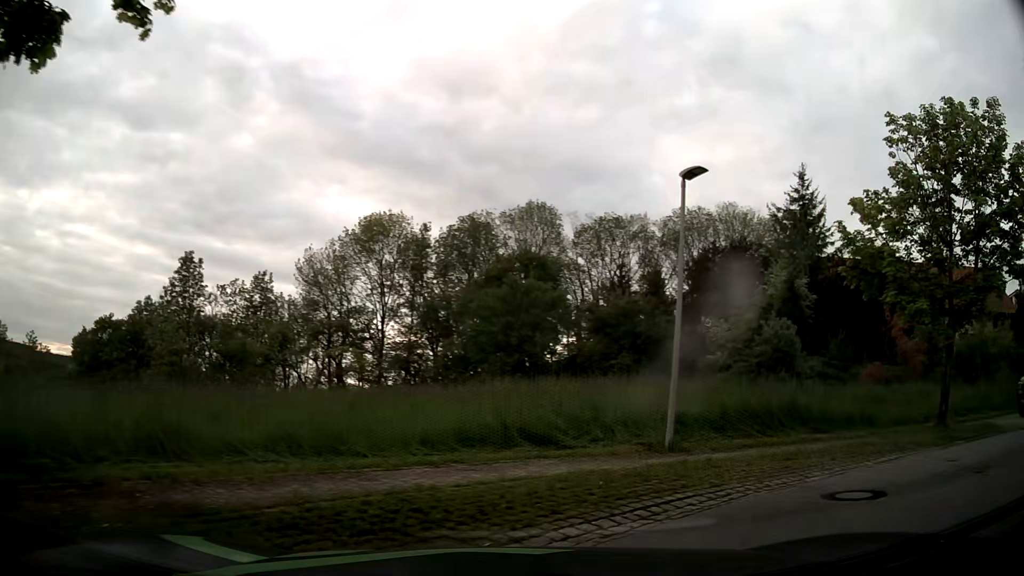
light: Day
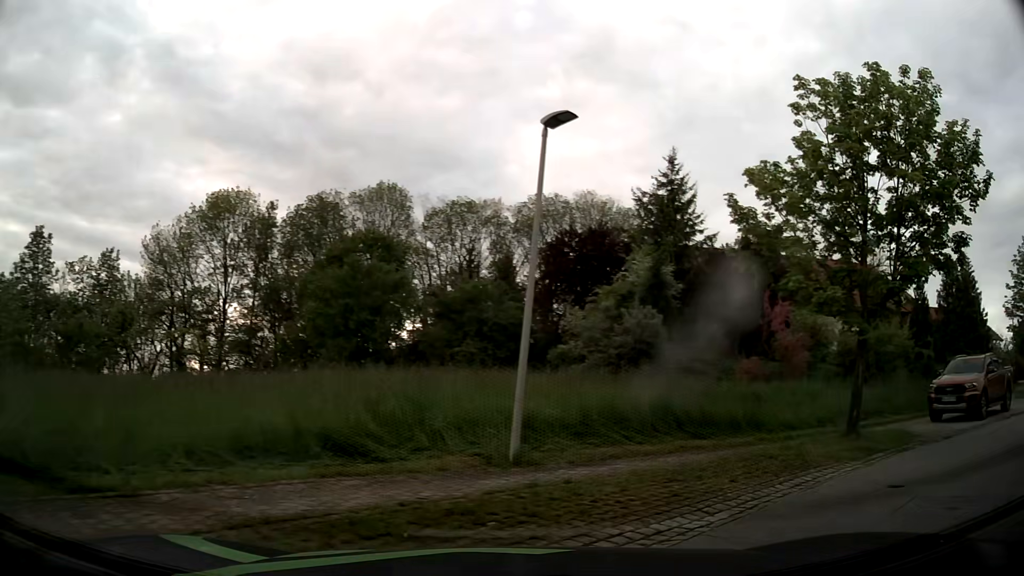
(+0.3, +2.6) m; +13°
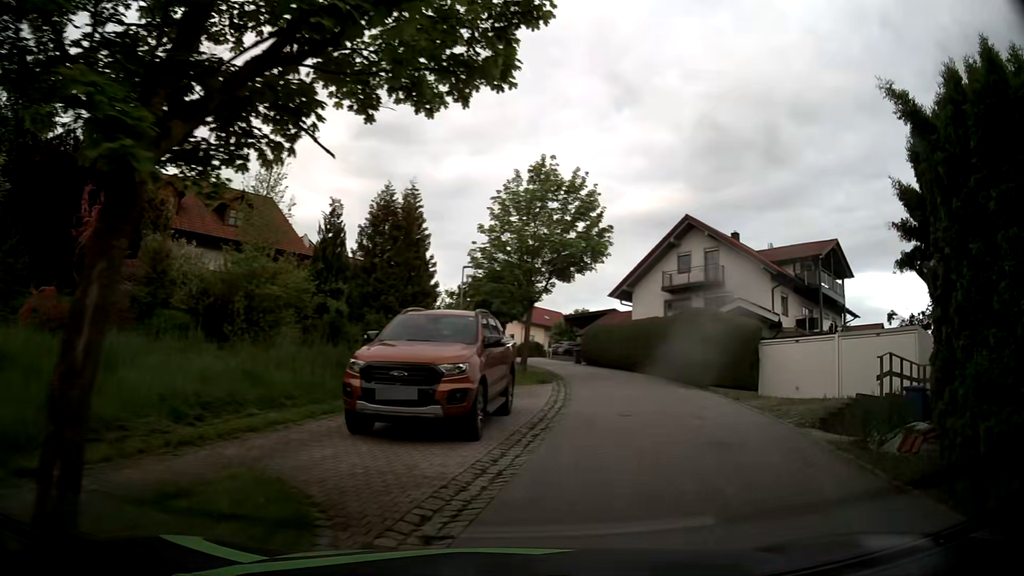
(+4.7, +9.0) m; +54°
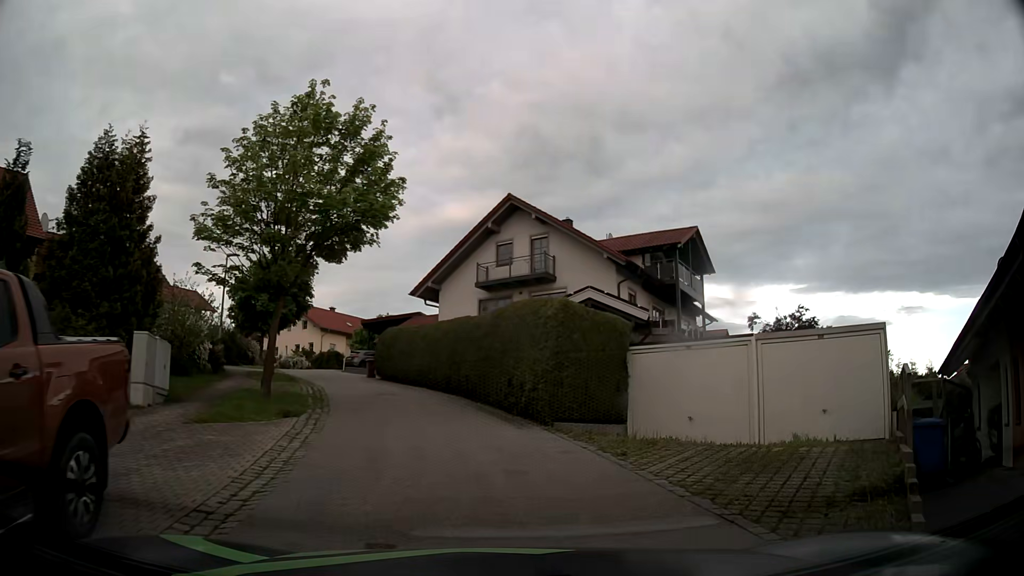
(+1.5, +8.0) m; +17°
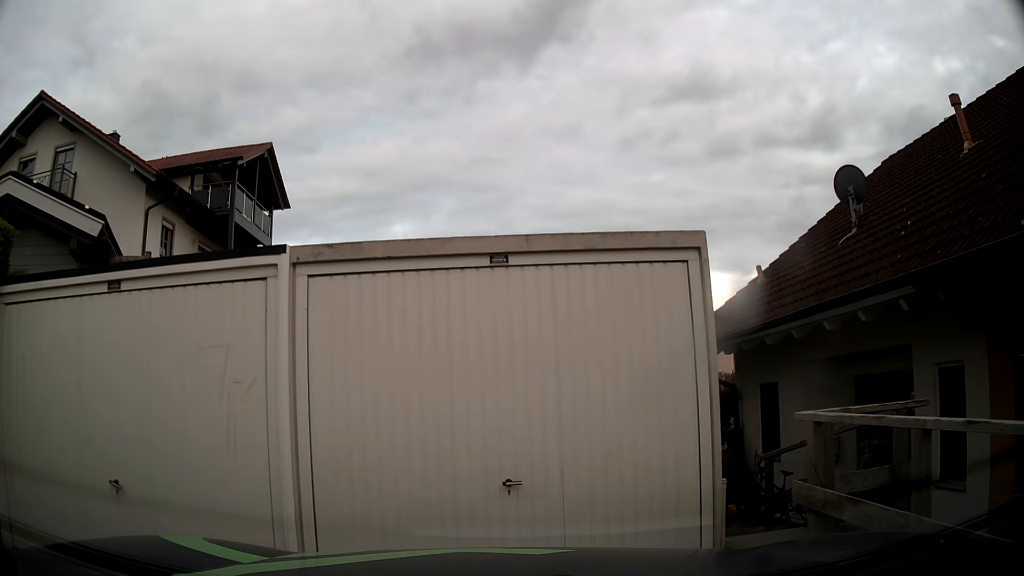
(+2.7, +9.1) m; +34°
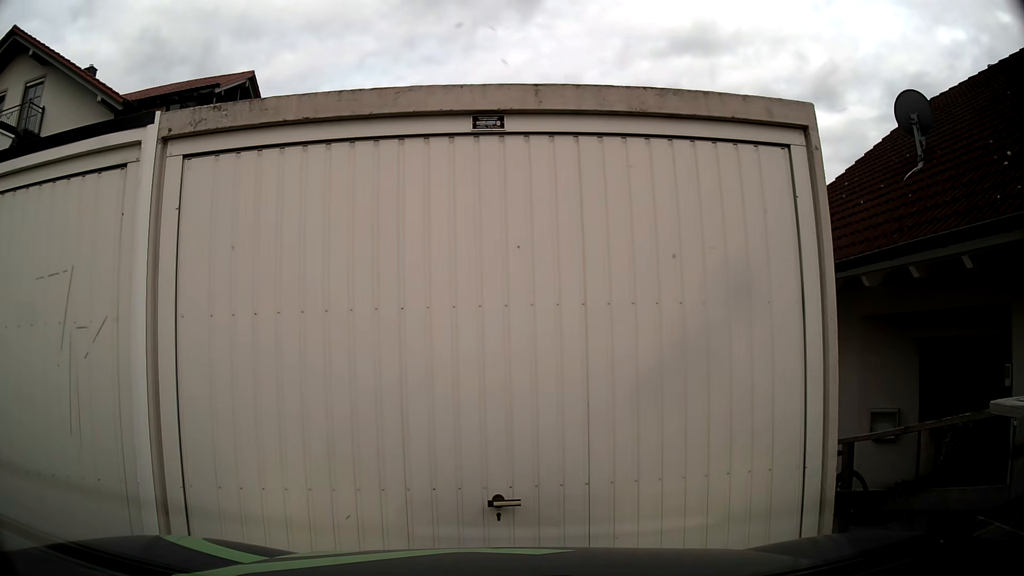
(+0.1, +1.7) m; +3°
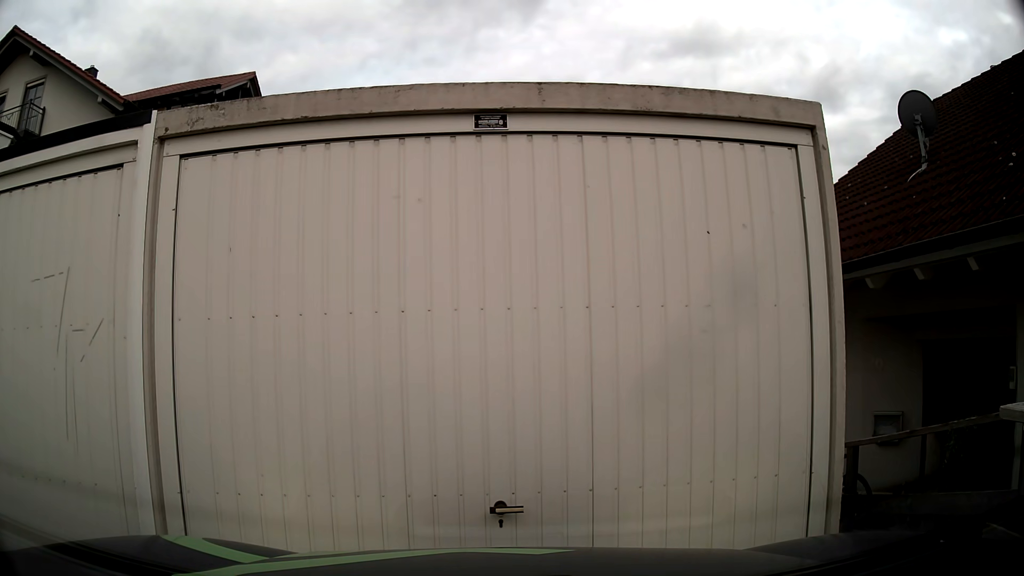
(0.0, +0.1) m; 0°
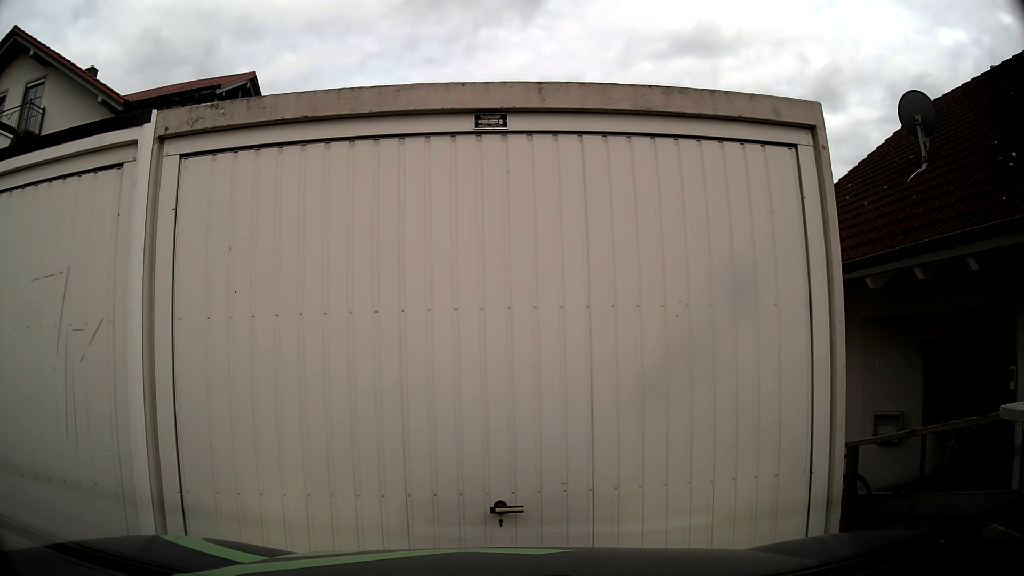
(0.0, 0.0) m; 0°
